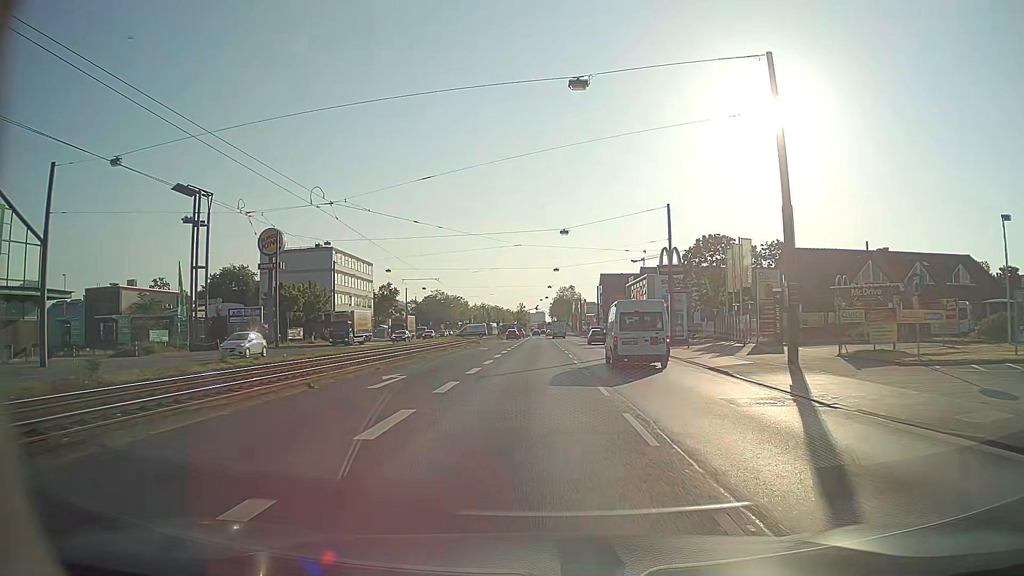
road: primary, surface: asphalt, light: Day
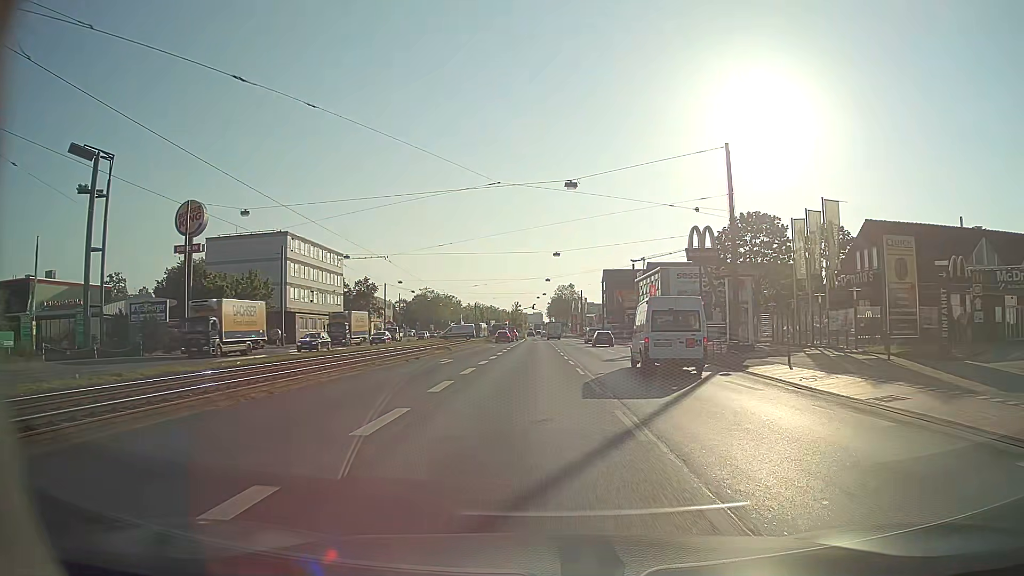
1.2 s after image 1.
(0.0, +17.7) m; 0°
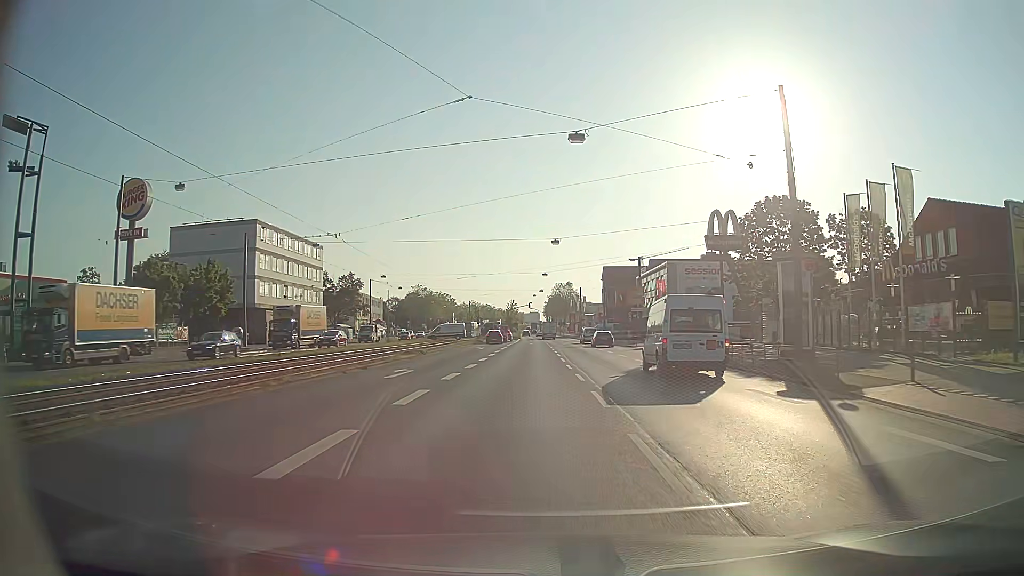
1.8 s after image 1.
(0.0, +8.8) m; 0°
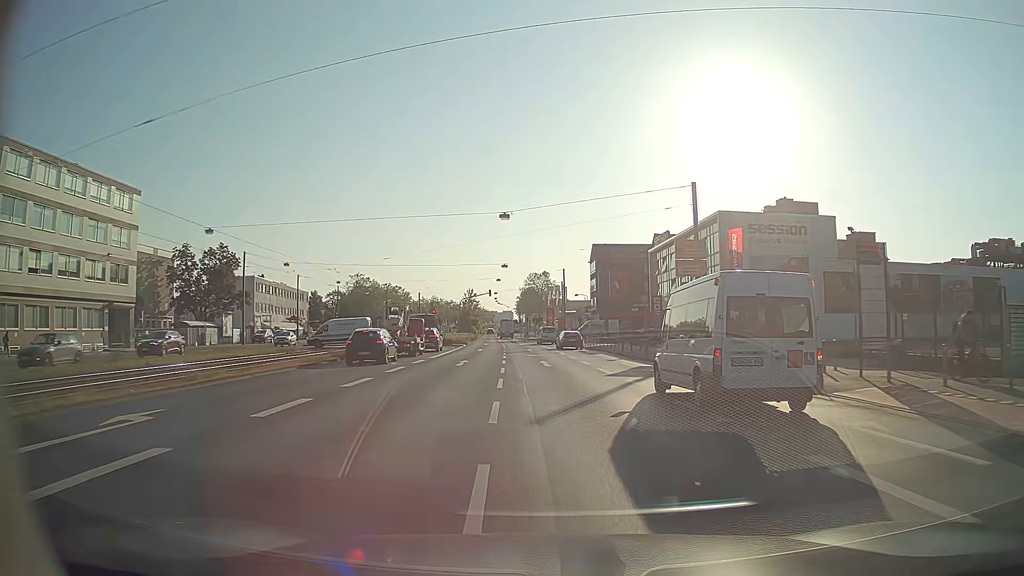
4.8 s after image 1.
(+1.0, +44.1) m; +2°
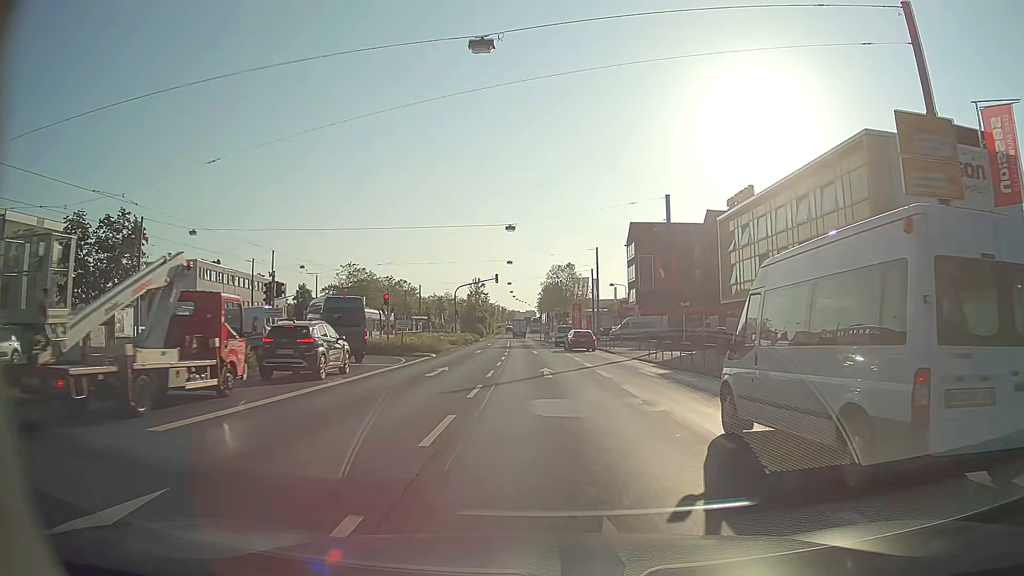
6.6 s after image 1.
(-0.4, +26.5) m; -2°
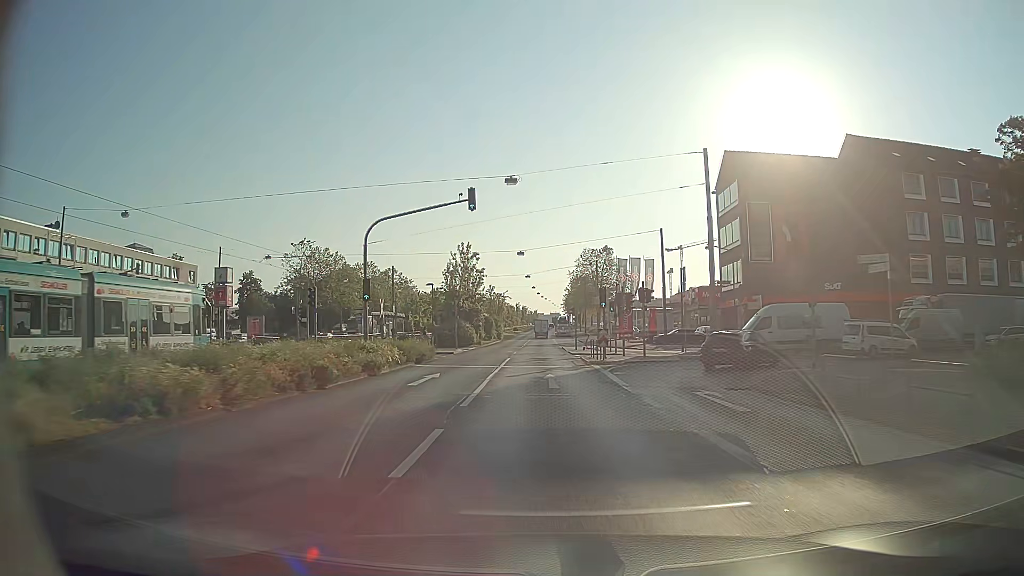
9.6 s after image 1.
(-1.2, +43.9) m; -2°
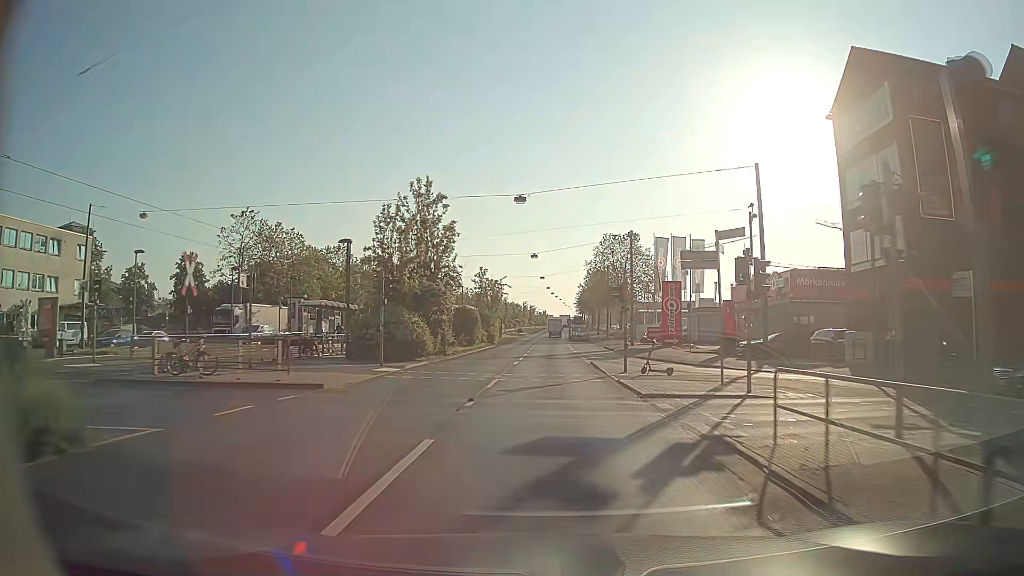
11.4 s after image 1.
(-0.3, +26.1) m; -1°
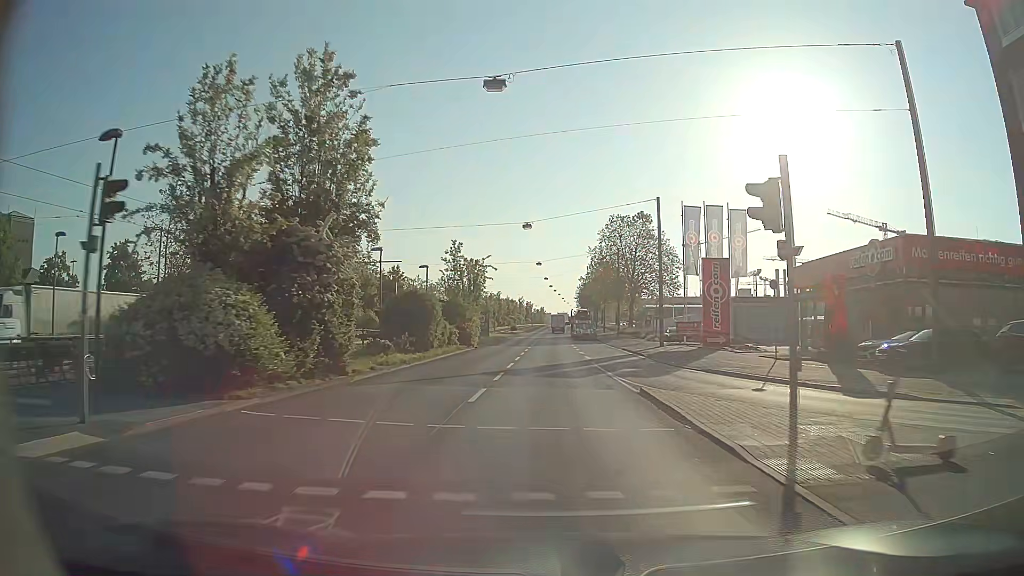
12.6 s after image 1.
(0.0, +17.2) m; 0°
(0, +10) (0, +20) (0, +30) (0, +40) (0, +50) (0, +60) (0, +70) (+1, +80) (+1, +90) (+1, +100) m
